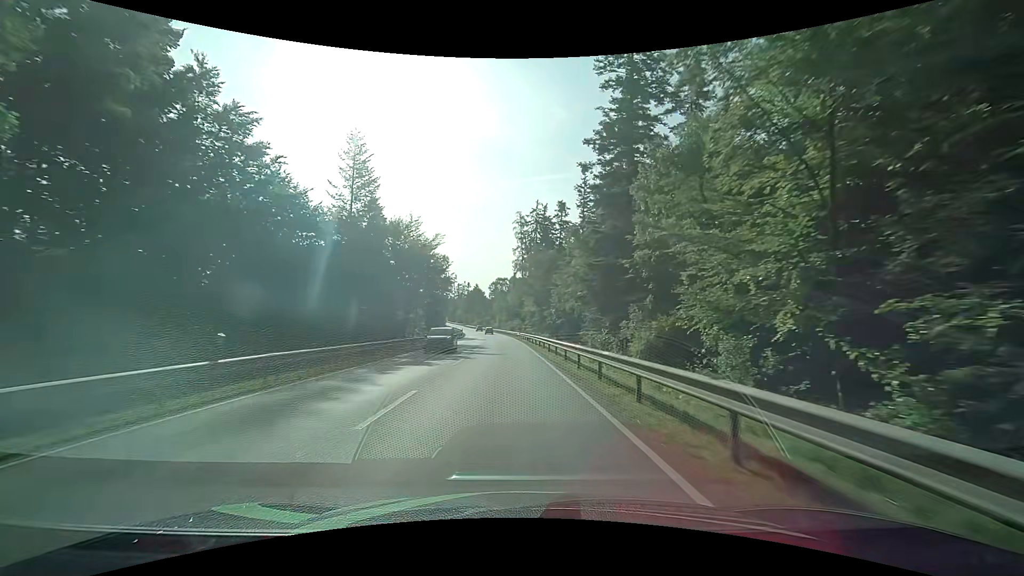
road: secondary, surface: asphalt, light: Day
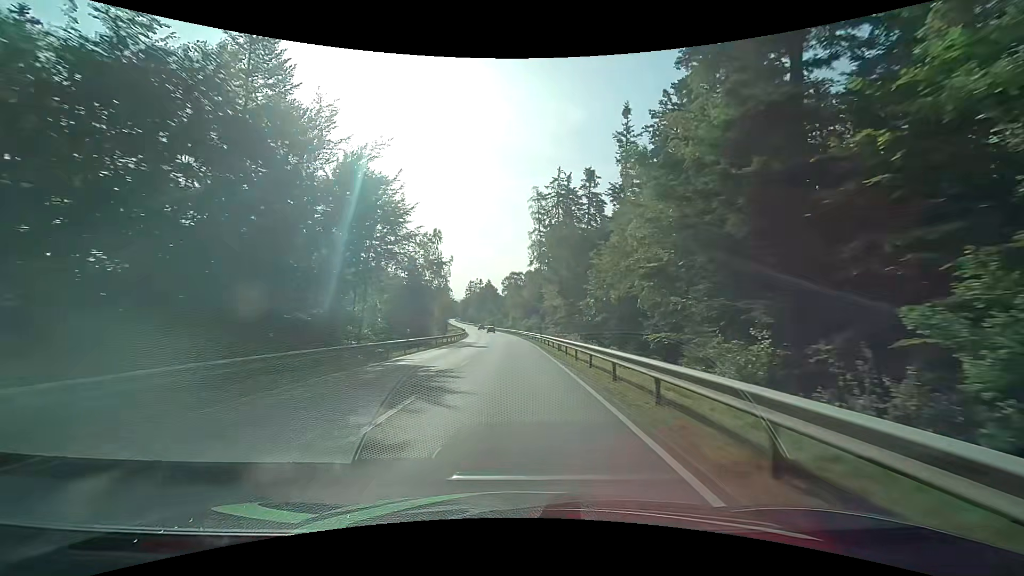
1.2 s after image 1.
(-0.3, +24.6) m; -2°
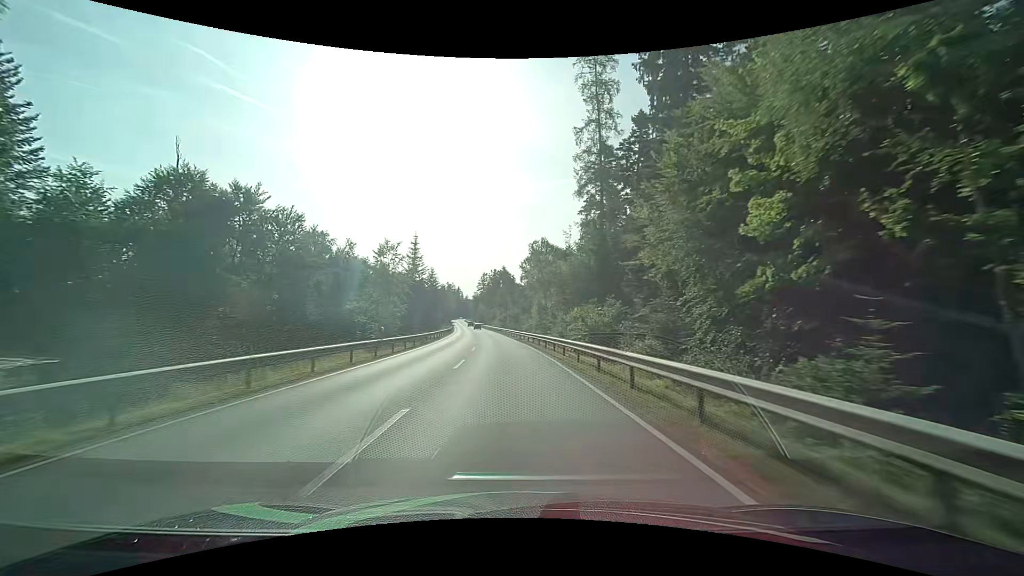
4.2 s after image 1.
(-1.3, +61.7) m; -2°
(0, +10) (0, +20) (-1, +30) (-1, +40) (-2, +50) (-2, +60) (-3, +70) (-4, +80) (-5, +90) (-7, +100) m
